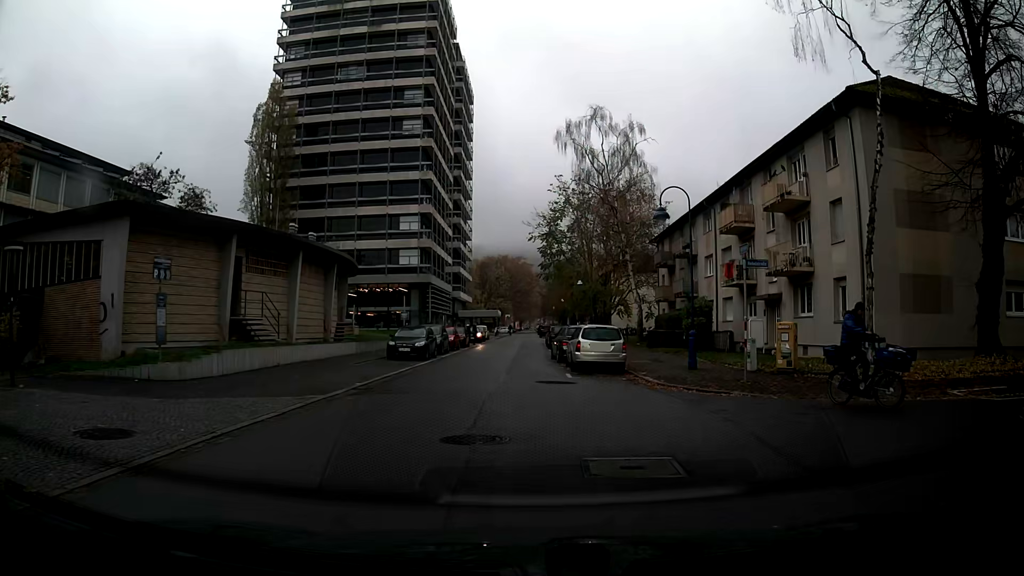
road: residential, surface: asphalt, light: Day
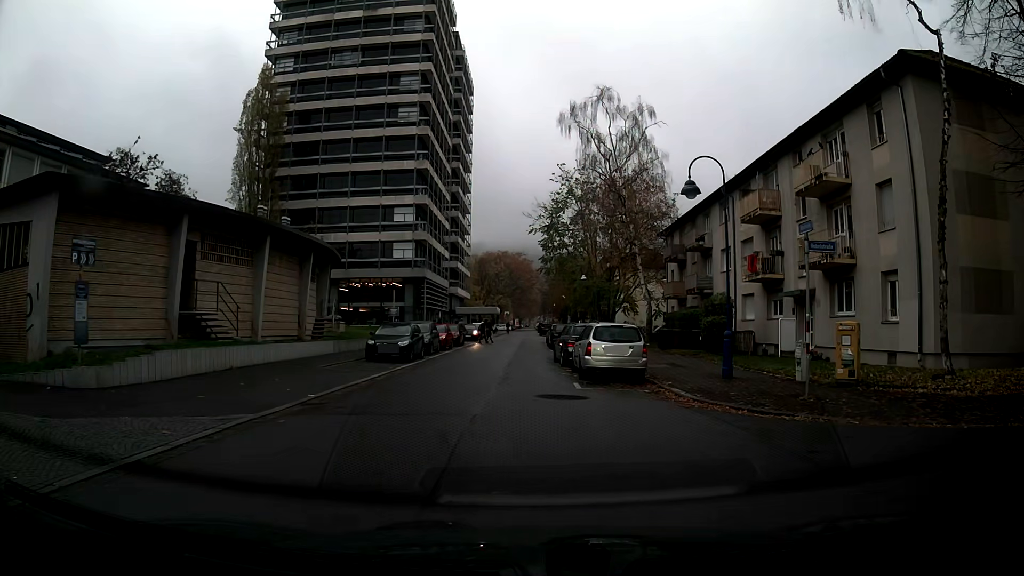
(0.0, +3.8) m; -1°
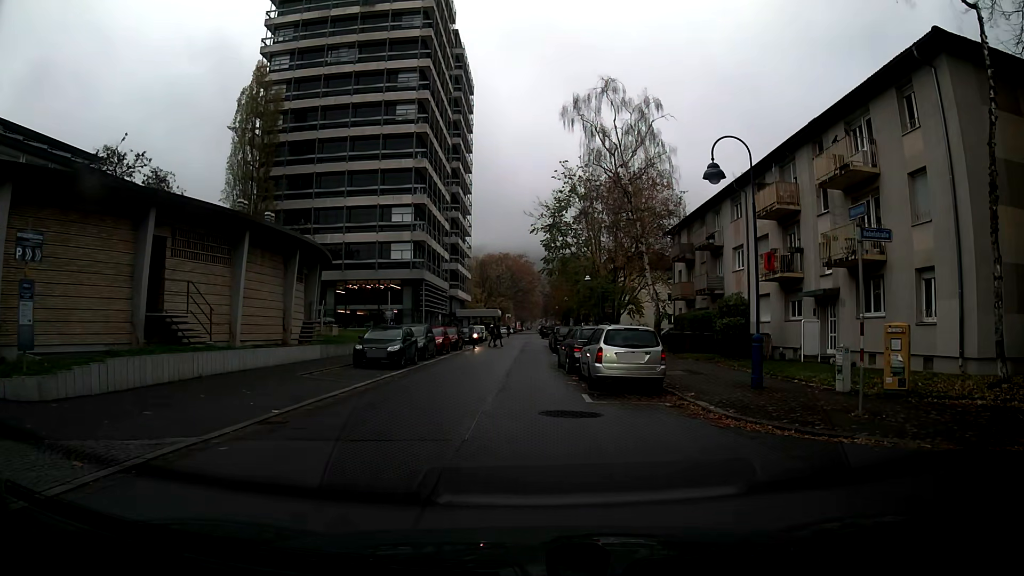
(0.0, +2.2) m; -1°
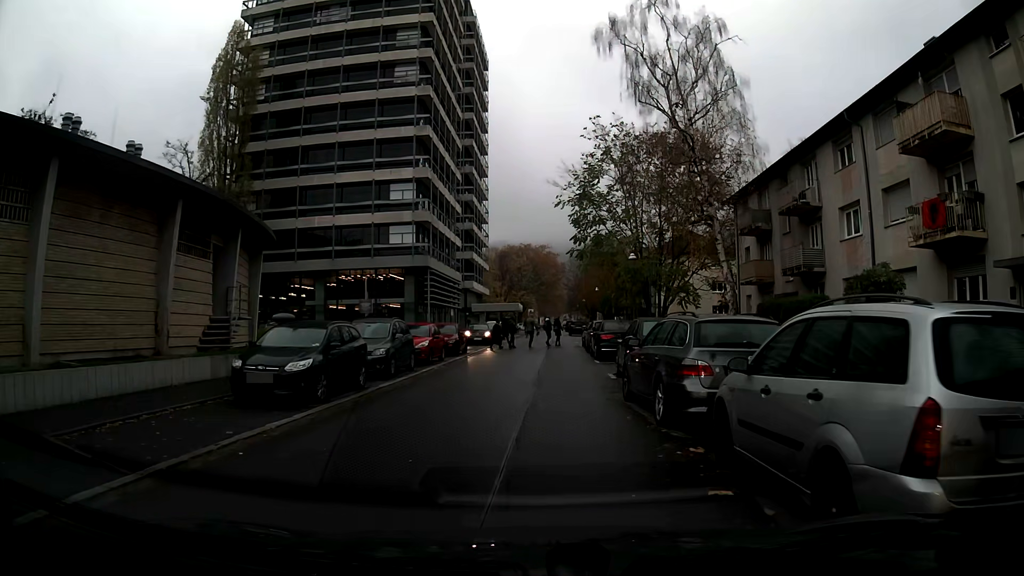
(-0.2, +11.9) m; -1°
(0, +10) (0, +20) (+1, +30) (+1, +40) (+2, +50) (+2, +60) (+2, +70) (+3, +80) (+3, +90) (+4, +100) m
